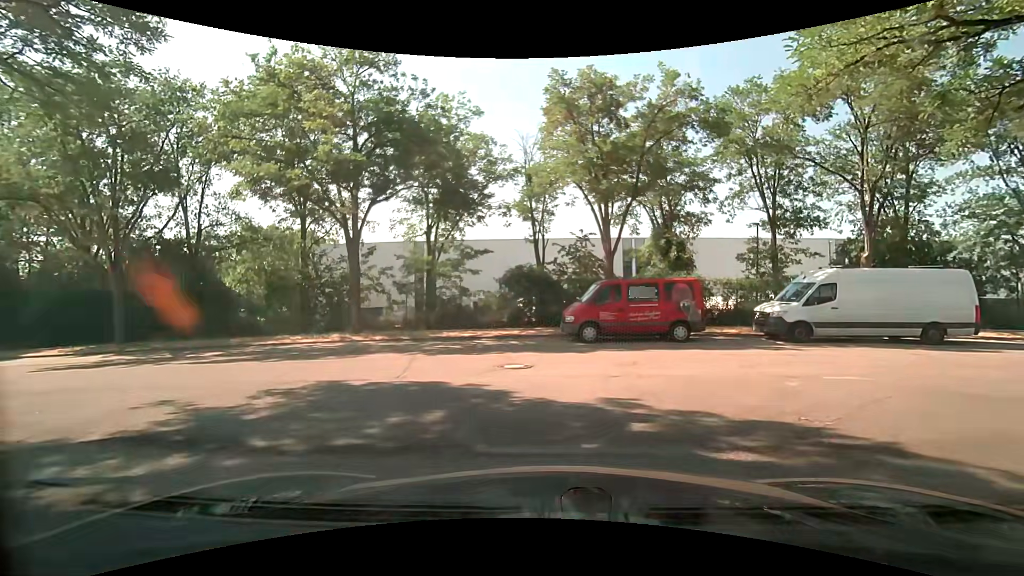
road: residential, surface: asphalt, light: Day
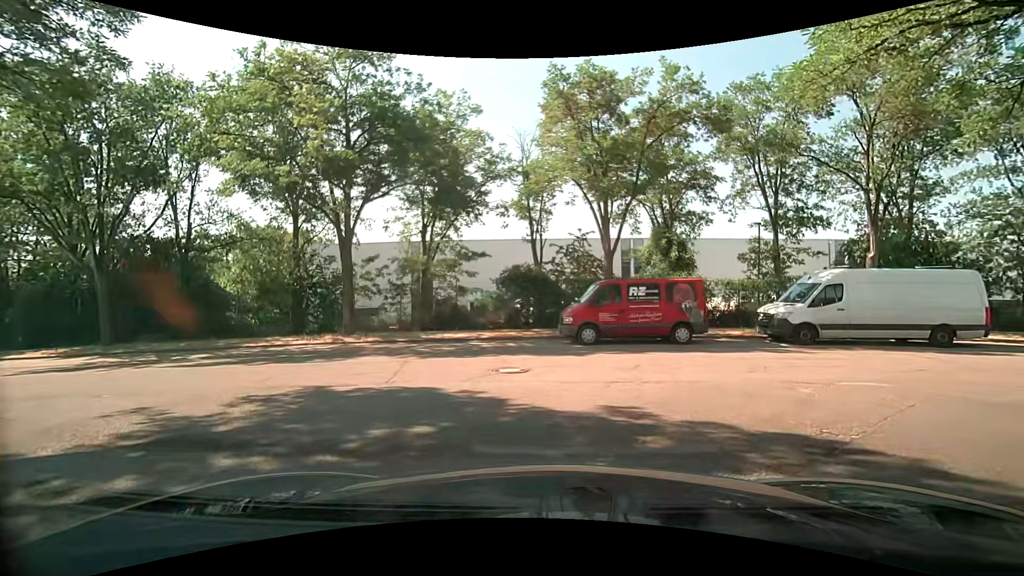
(0.0, +0.5) m; 0°
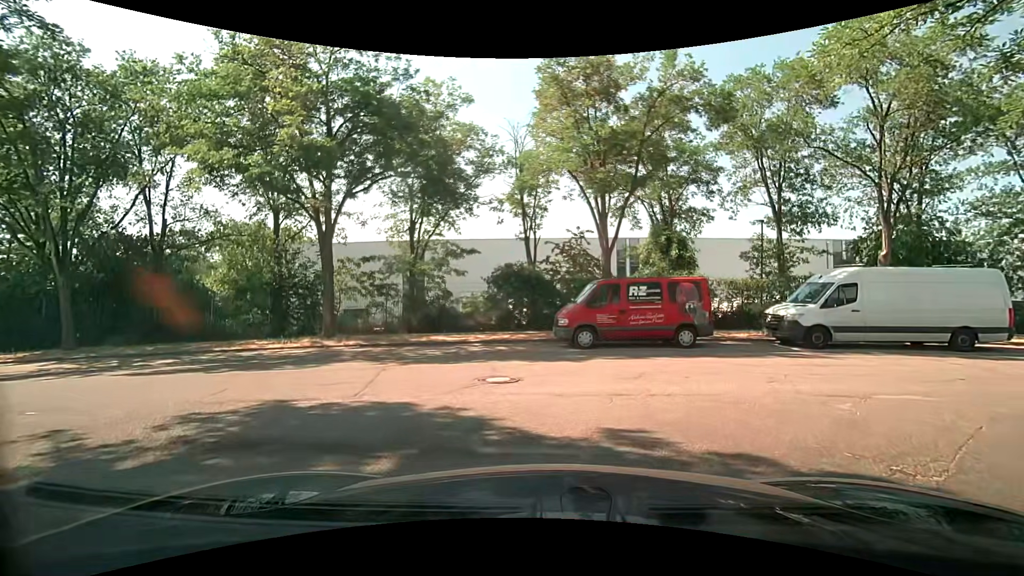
(0.0, +1.2) m; 0°
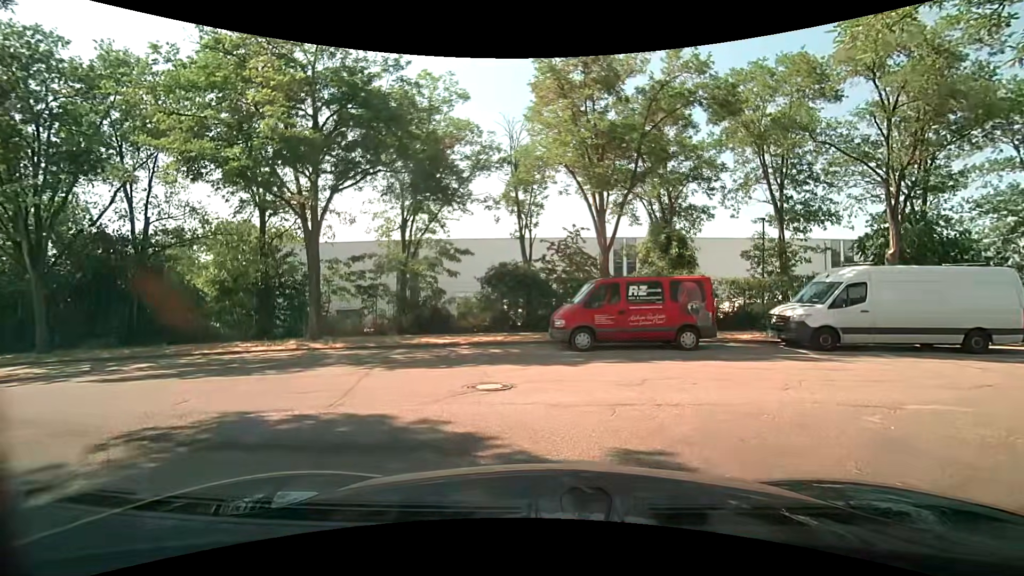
(0.0, +0.7) m; 0°
